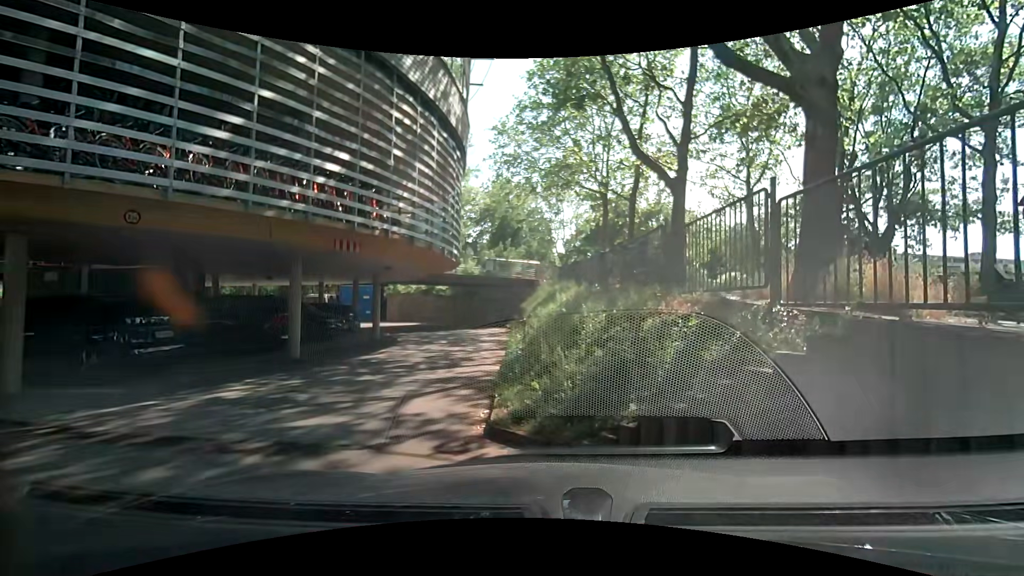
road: service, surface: asphalt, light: Day
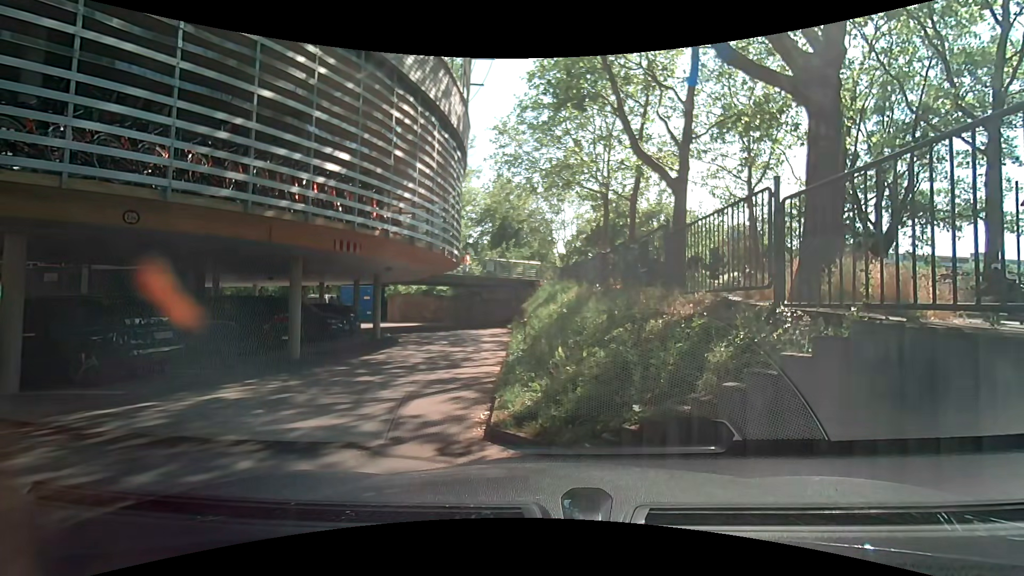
(0.0, +0.1) m; 0°
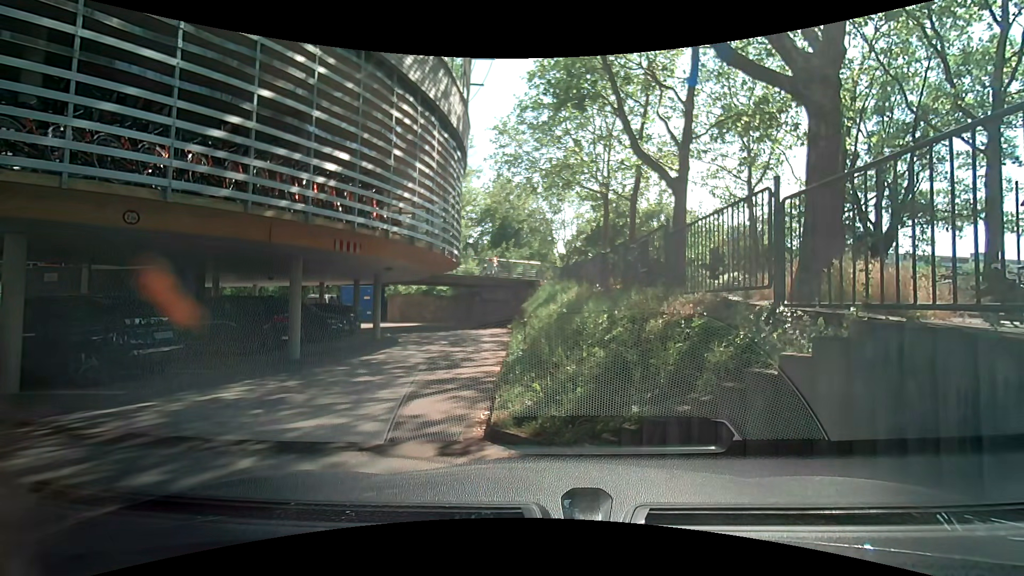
(0.0, 0.0) m; 0°
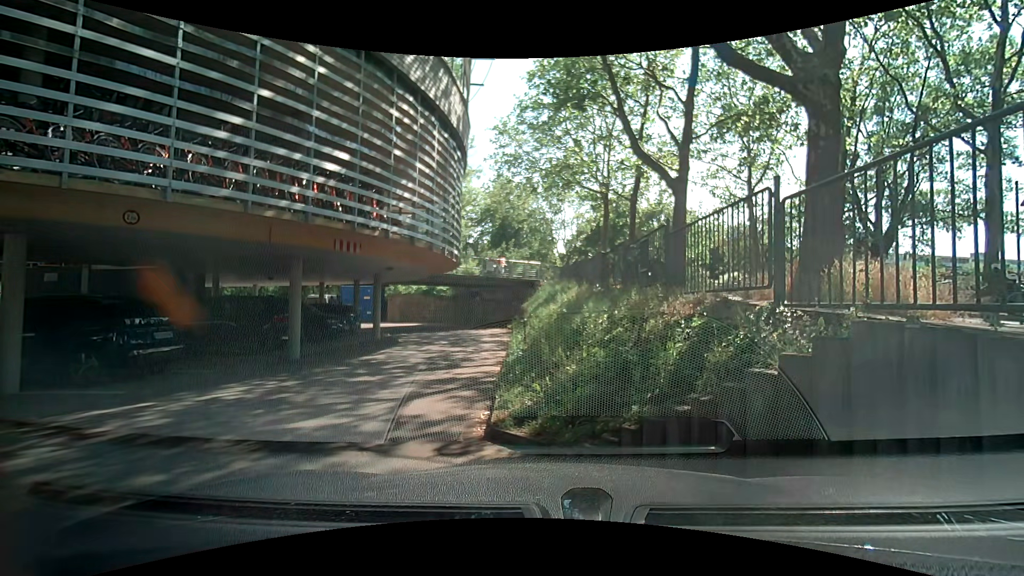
(0.0, 0.0) m; 0°
